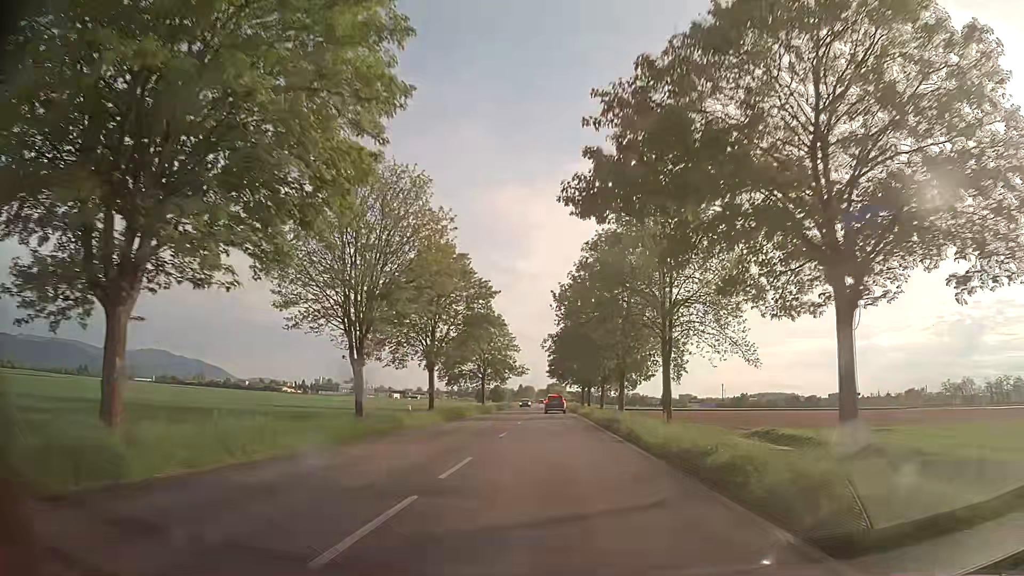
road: secondary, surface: asphalt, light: Day
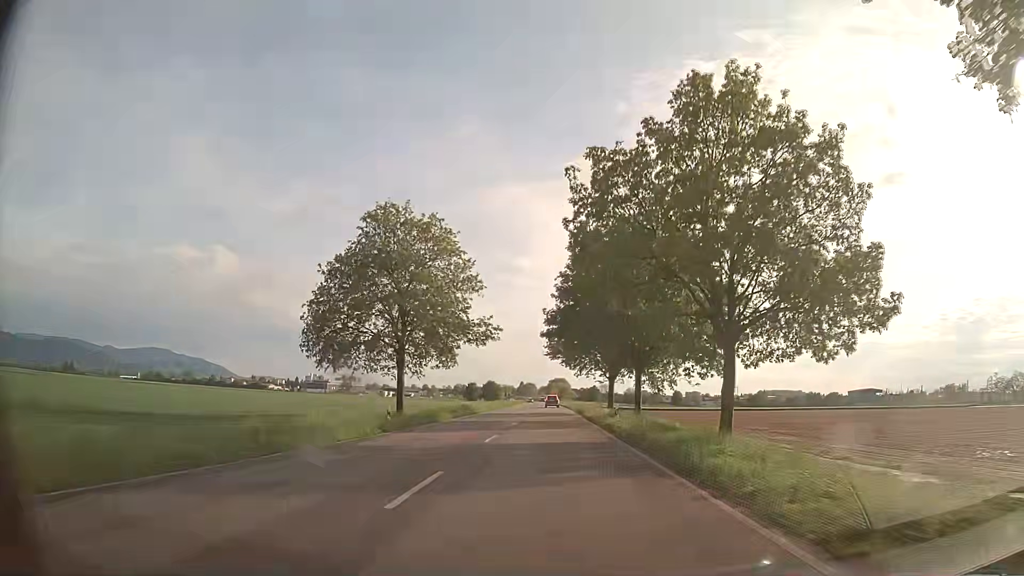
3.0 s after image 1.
(0.0, +51.1) m; 0°
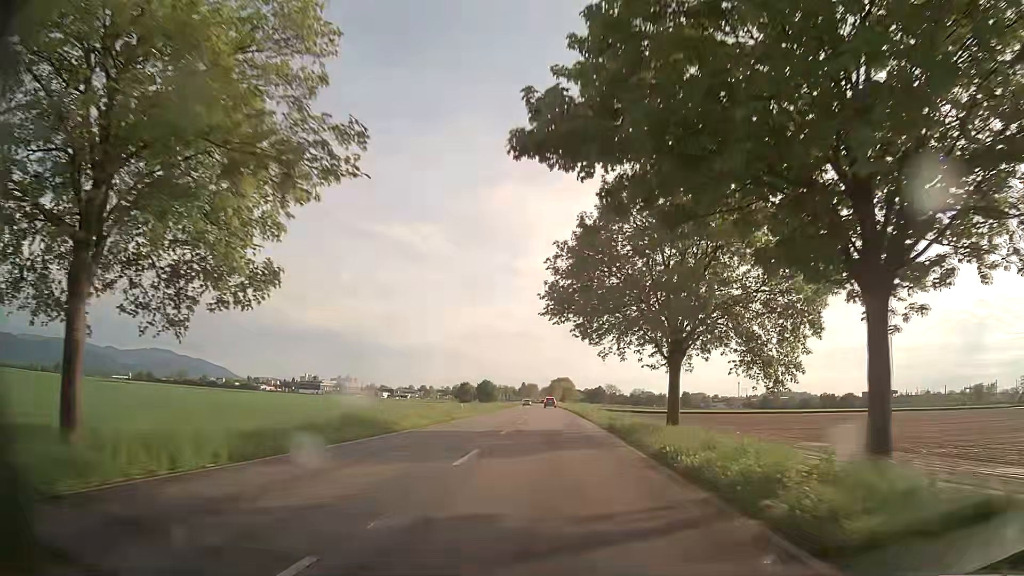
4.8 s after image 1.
(-0.2, +30.5) m; 0°
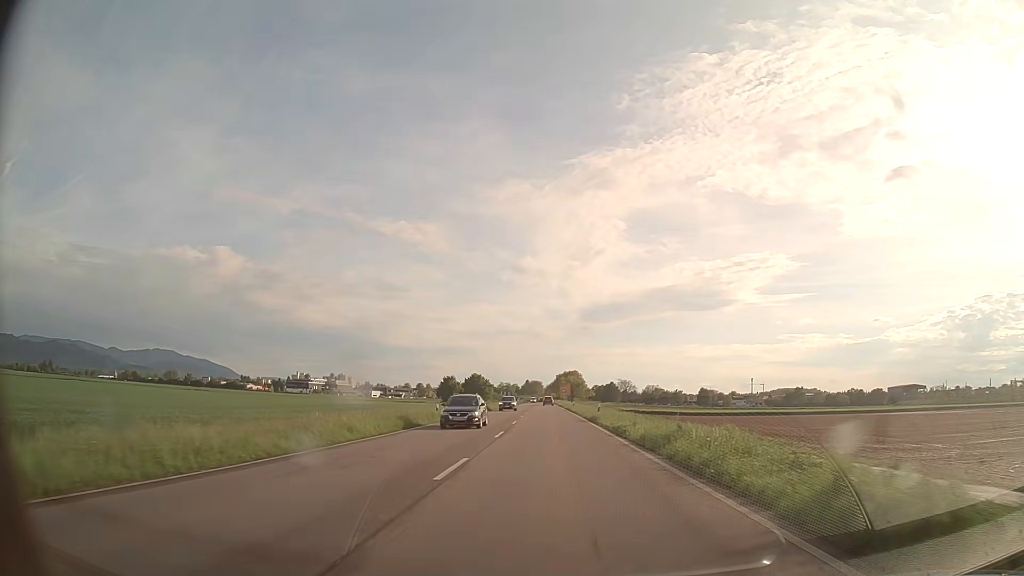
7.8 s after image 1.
(-0.3, +50.6) m; 0°
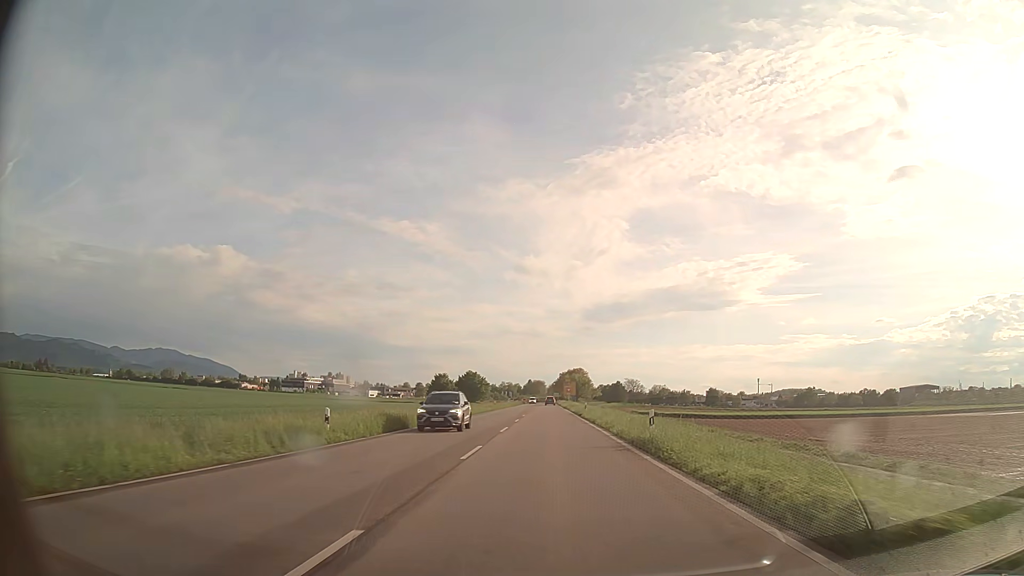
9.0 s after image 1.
(-0.1, +20.2) m; 0°
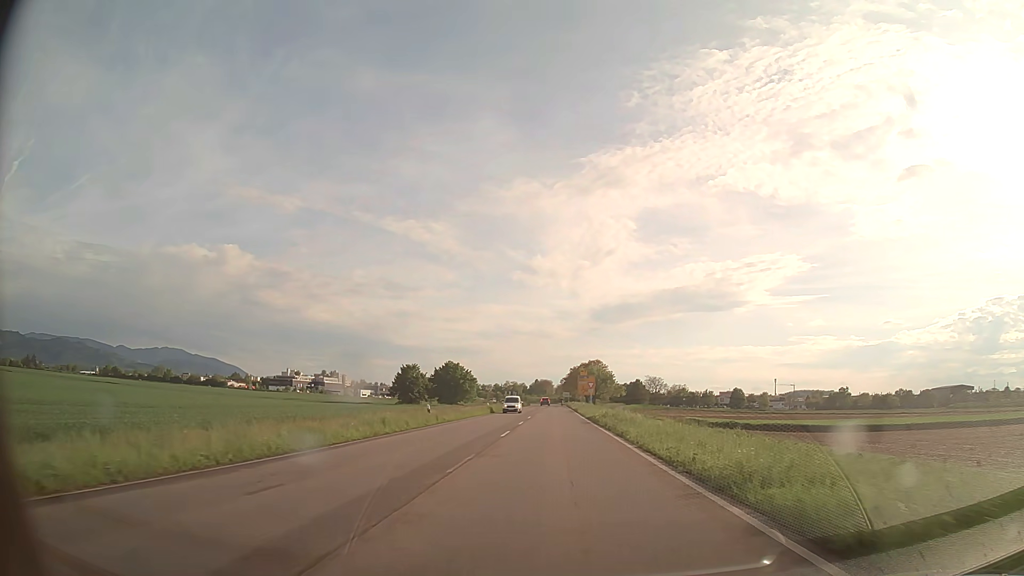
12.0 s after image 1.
(-0.3, +50.3) m; -1°
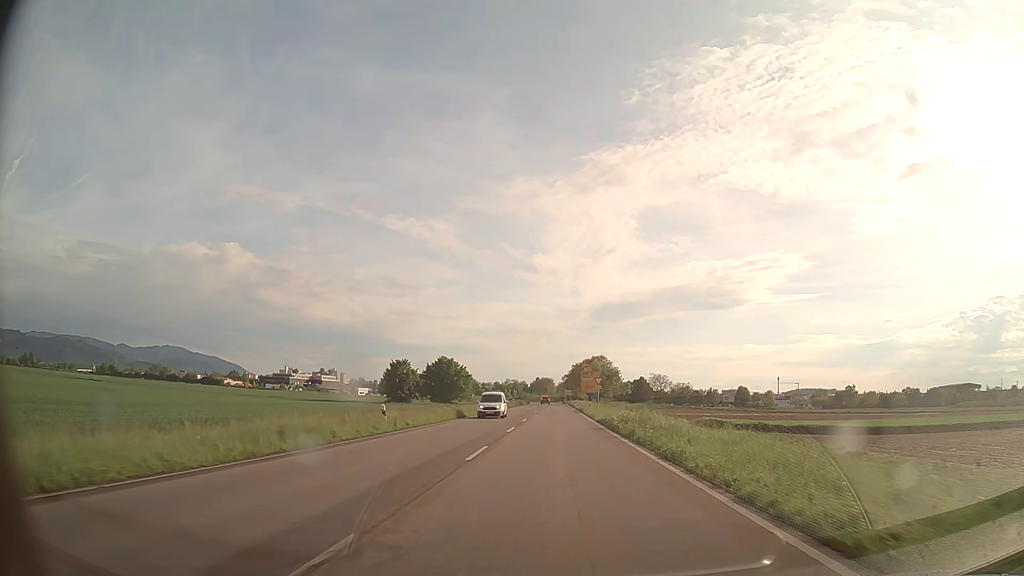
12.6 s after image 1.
(0.0, +10.0) m; 0°
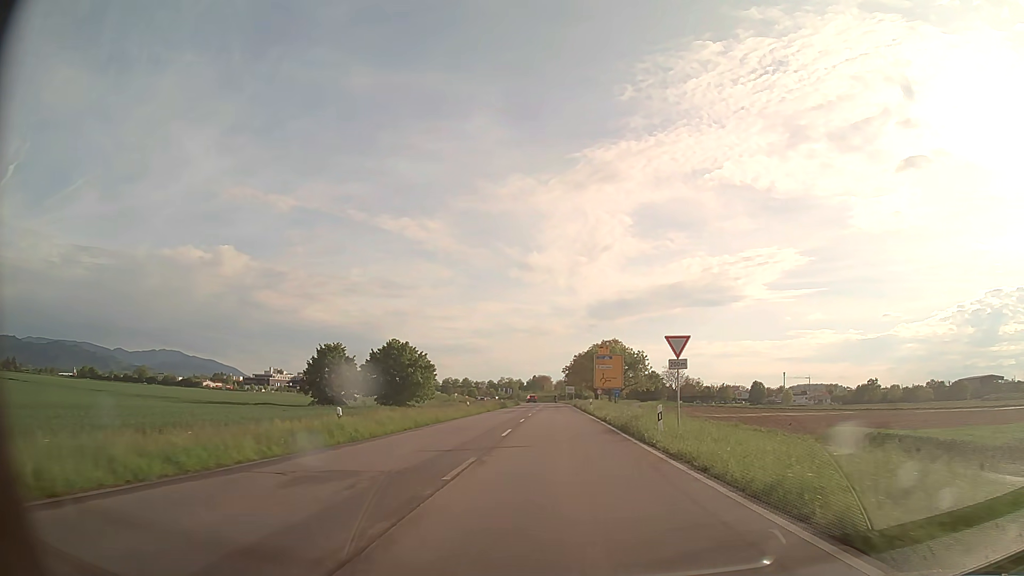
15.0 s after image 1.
(0.0, +39.4) m; 0°
(0, +10) (0, +20) (0, +30) (0, +40) (0, +50) (0, +60) (0, +70) (0, +80) (0, +90) (0, +100) m
